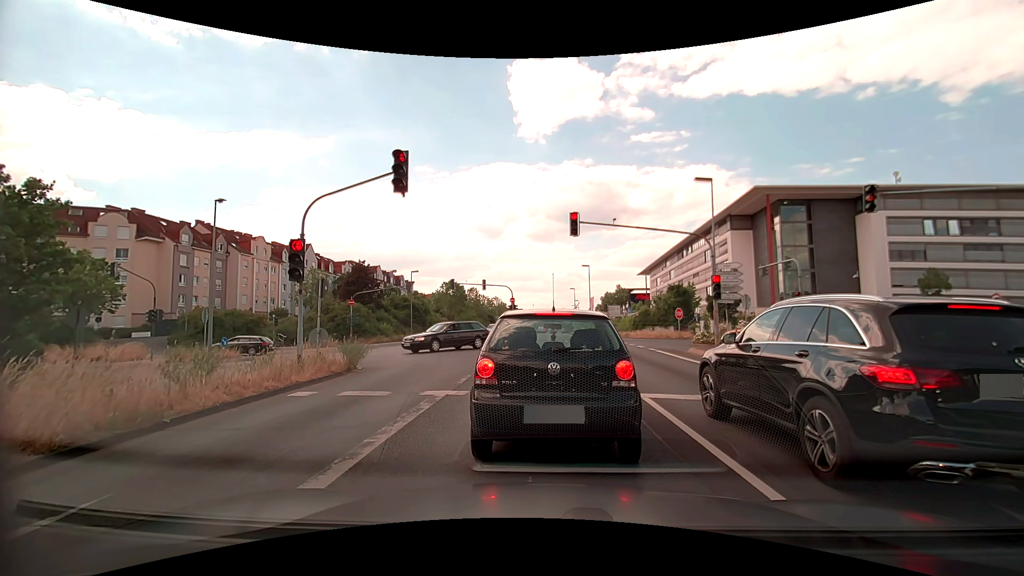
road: primary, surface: asphalt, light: Day
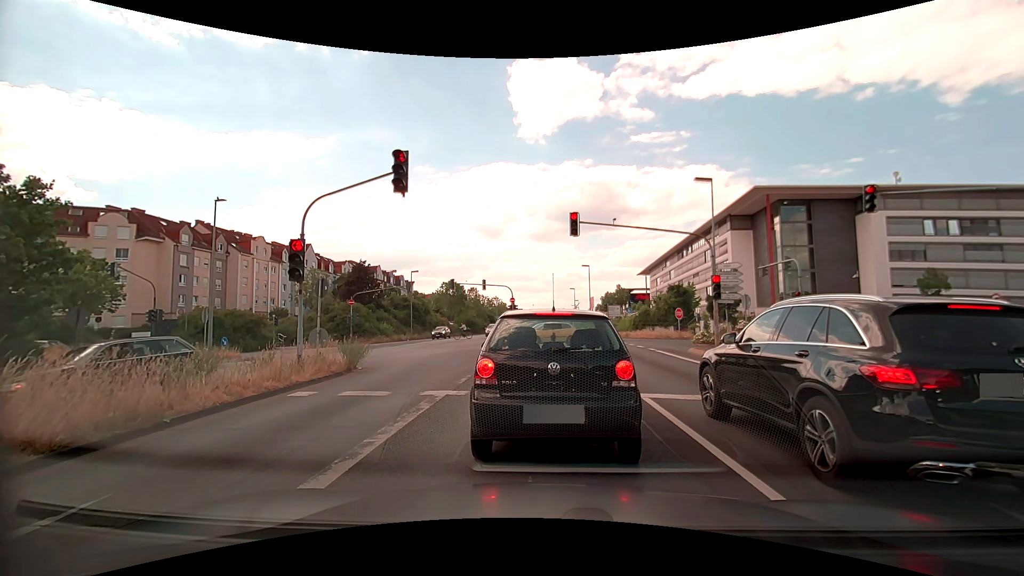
(0.0, 0.0) m; 0°
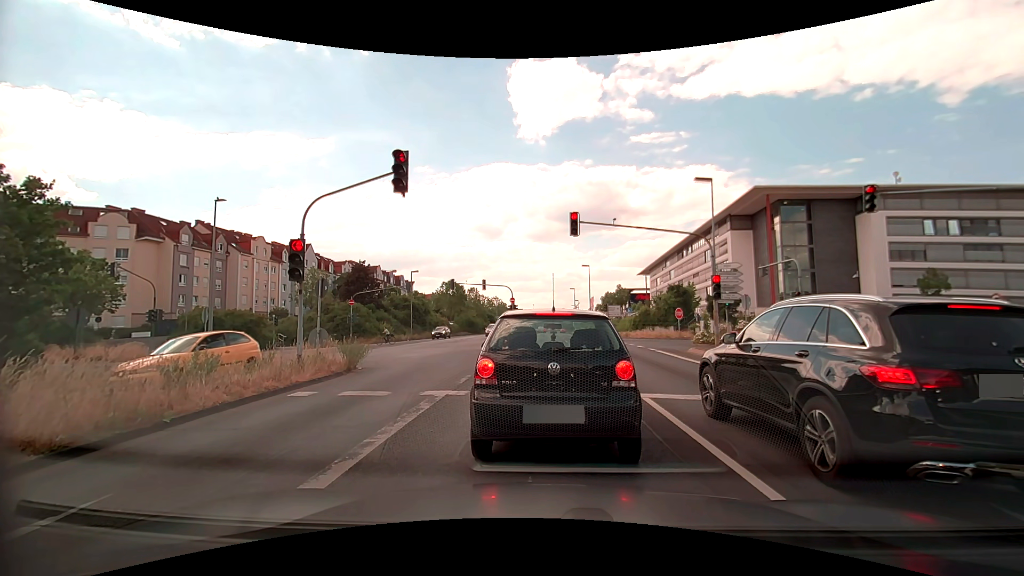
(0.0, 0.0) m; 0°
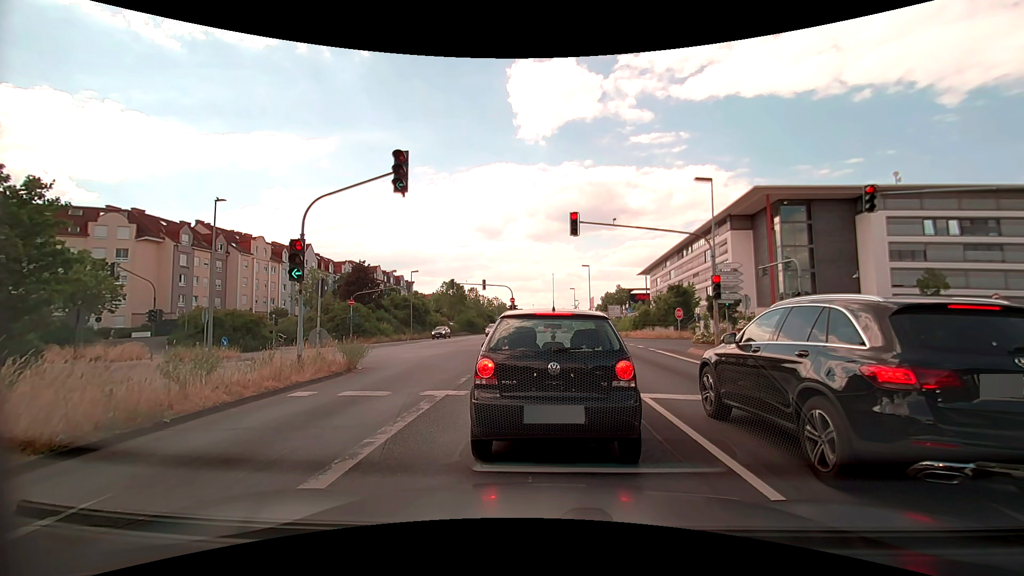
(0.0, 0.0) m; 0°
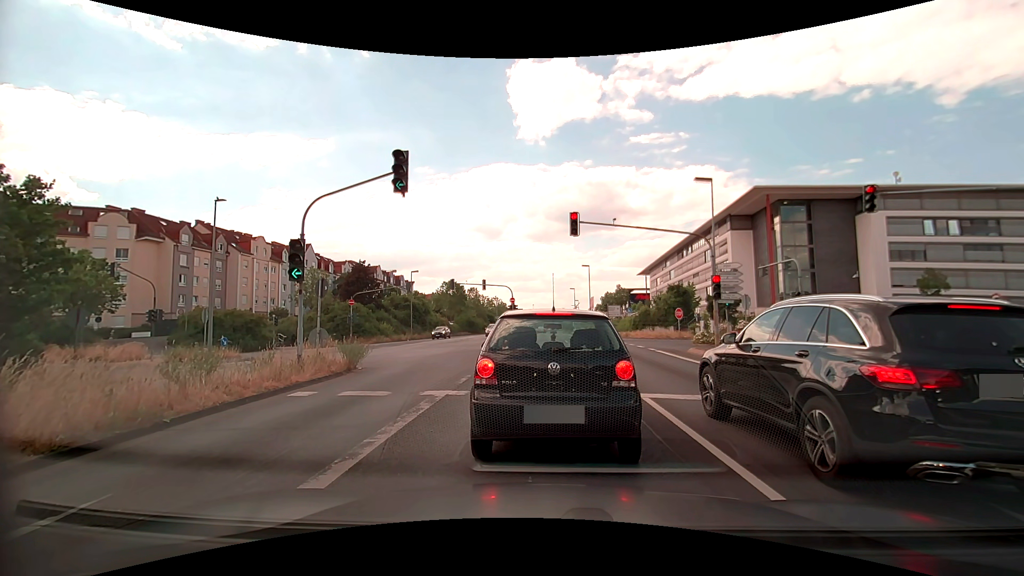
(0.0, 0.0) m; 0°
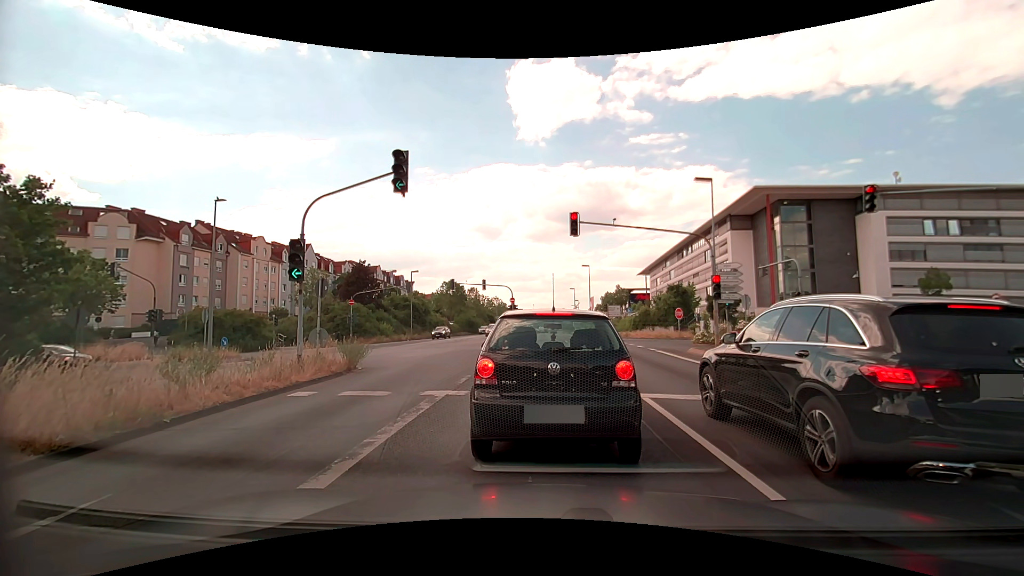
(0.0, 0.0) m; 0°
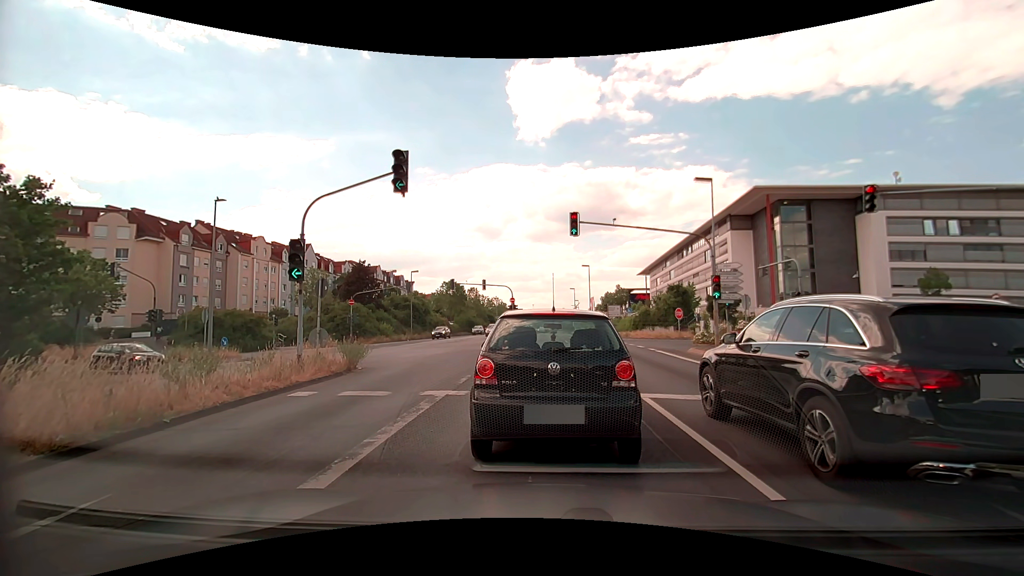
(0.0, 0.0) m; 0°
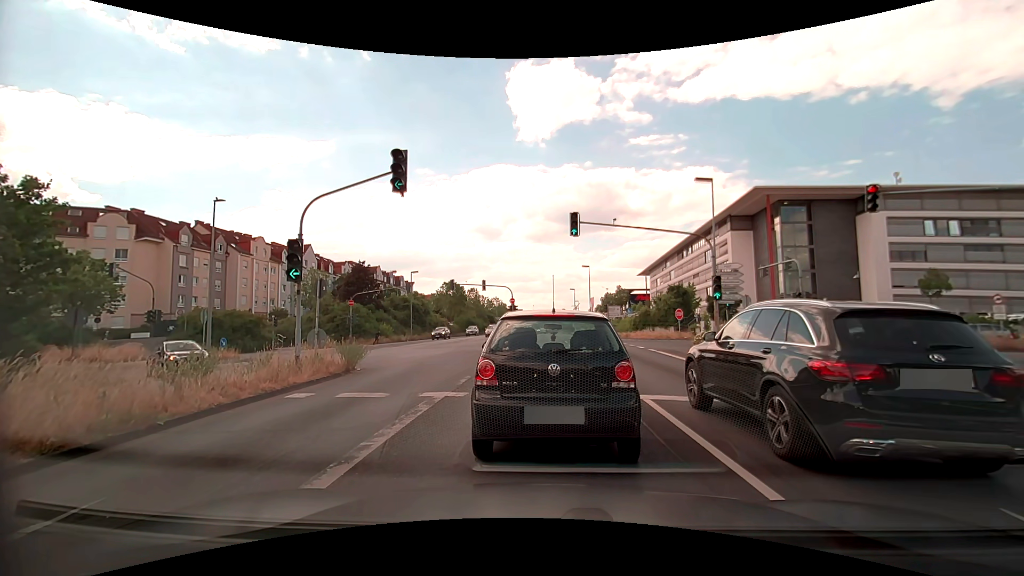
(0.0, +0.1) m; 0°
